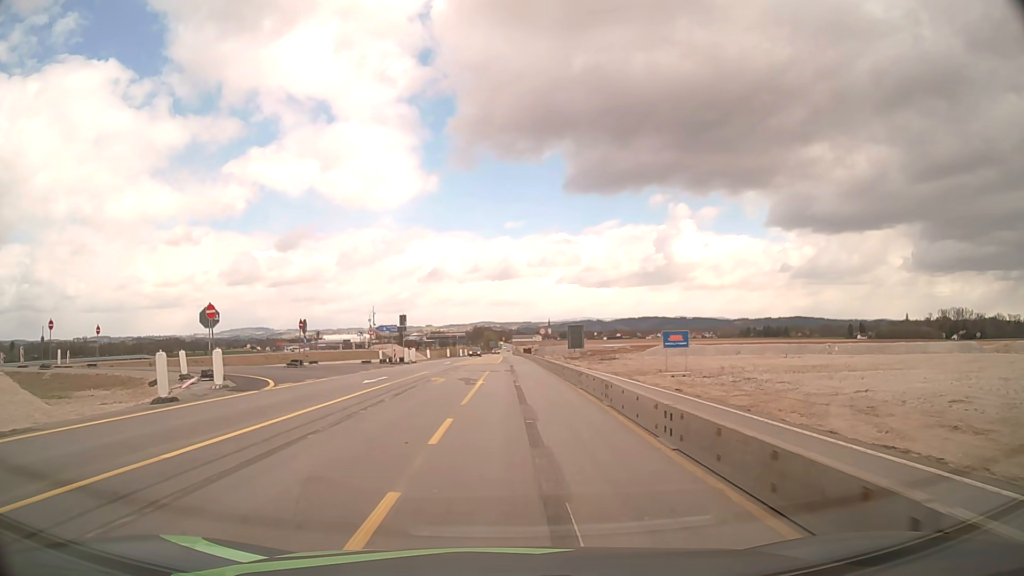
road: motorway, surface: asphalt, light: Day
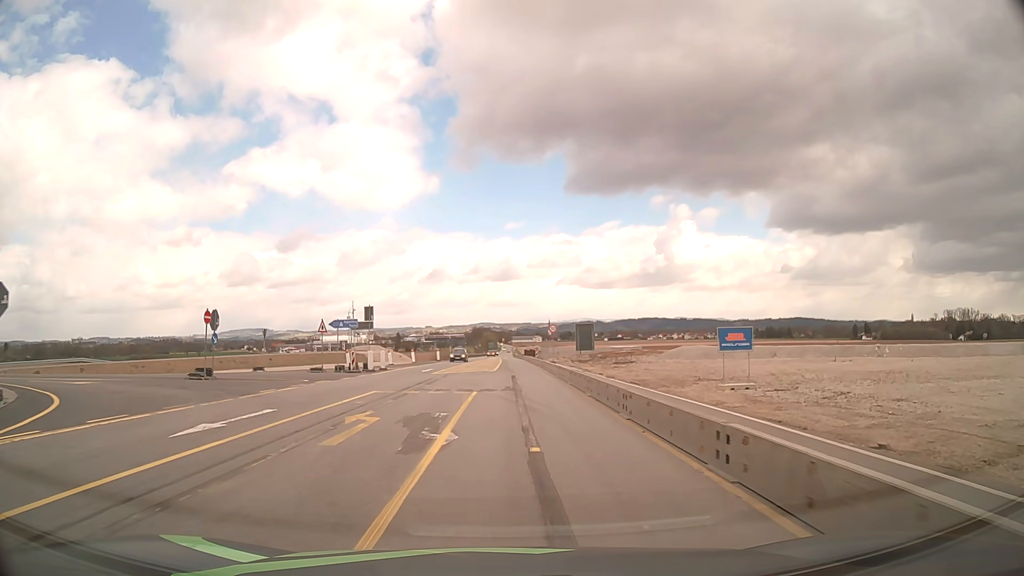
(0.0, +14.1) m; 0°
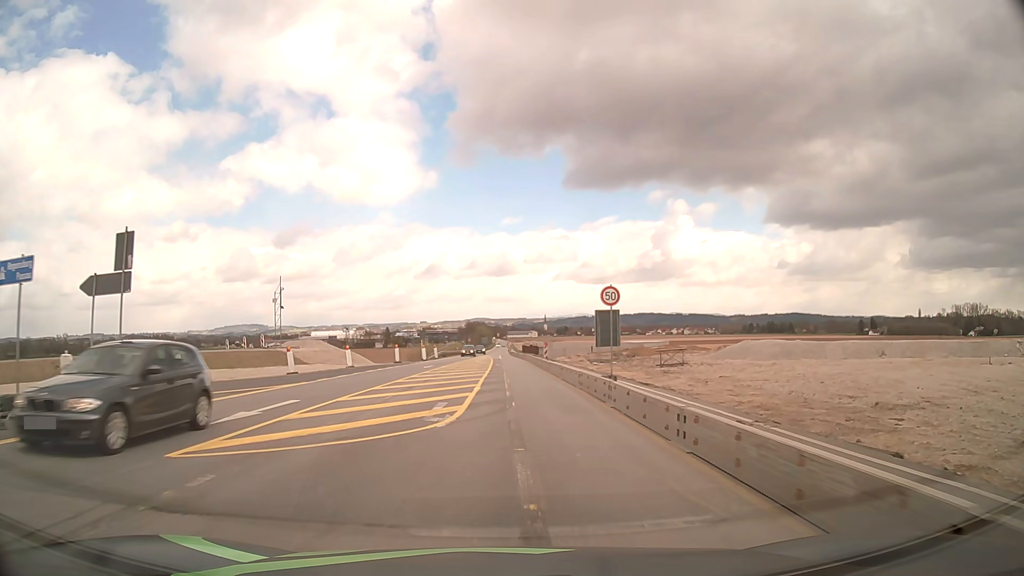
(+0.1, +28.3) m; 0°
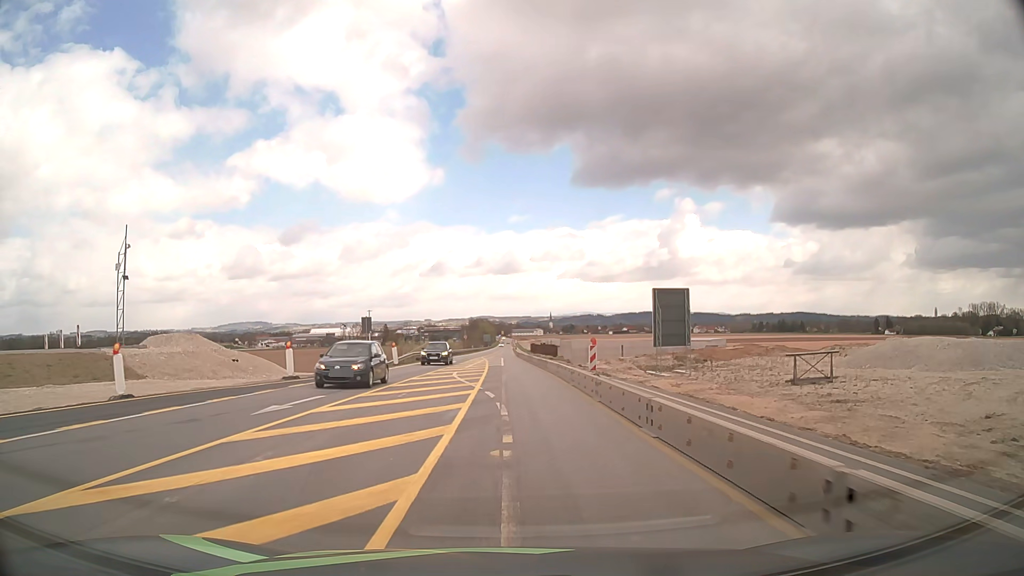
(-0.1, +28.6) m; -1°
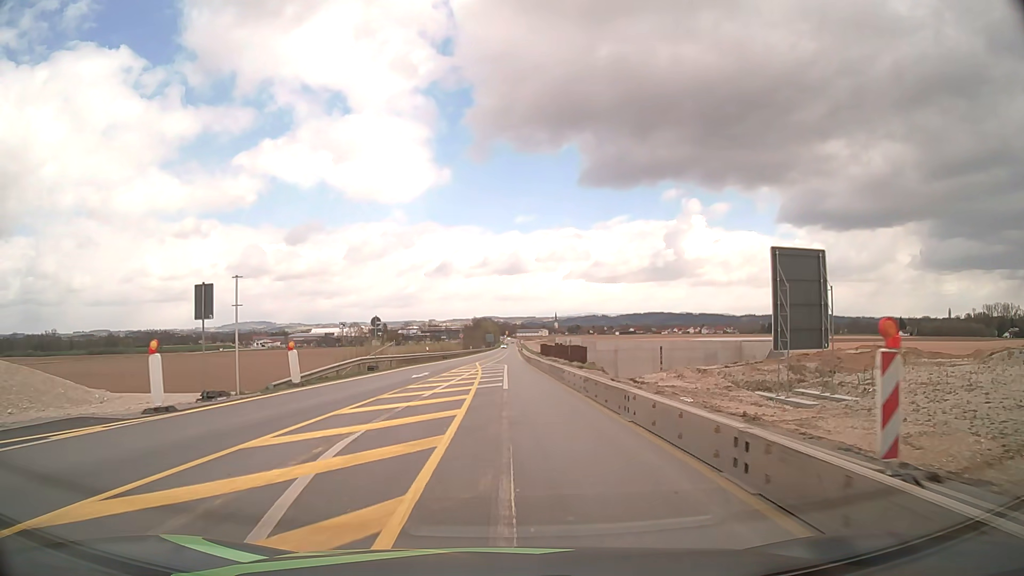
(0.0, +21.8) m; 0°
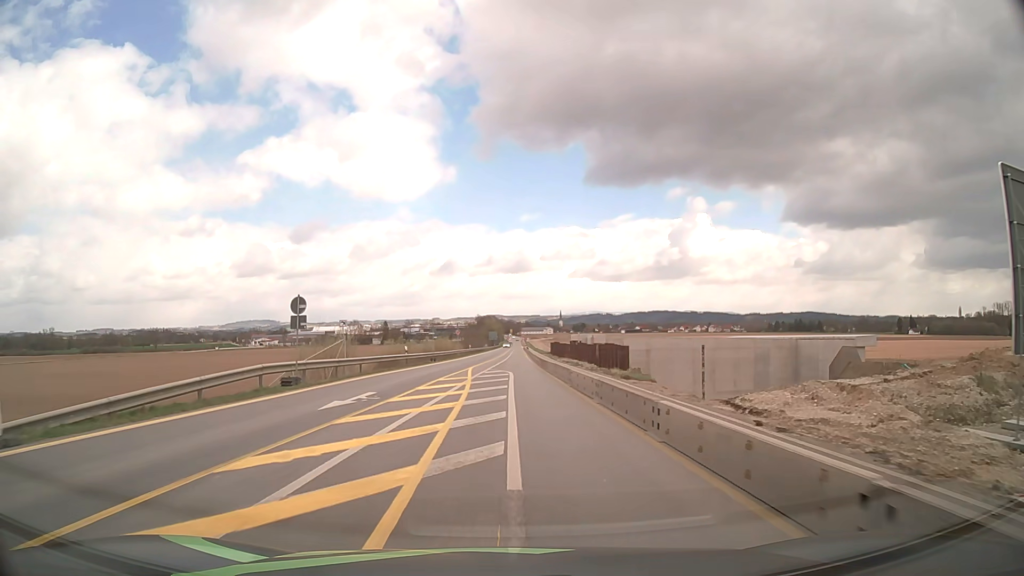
(0.0, +14.7) m; 0°
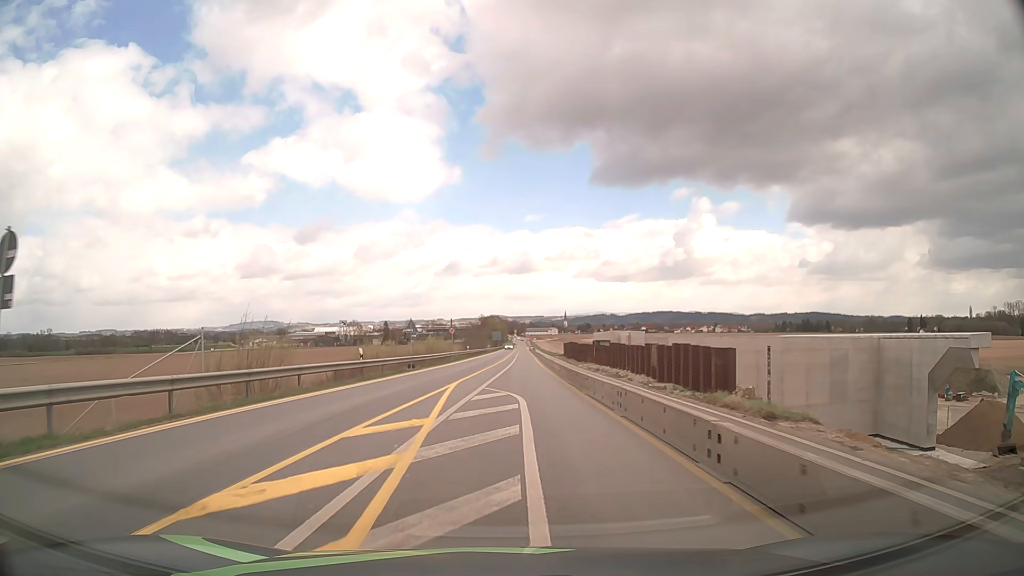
(-0.1, +14.8) m; 0°
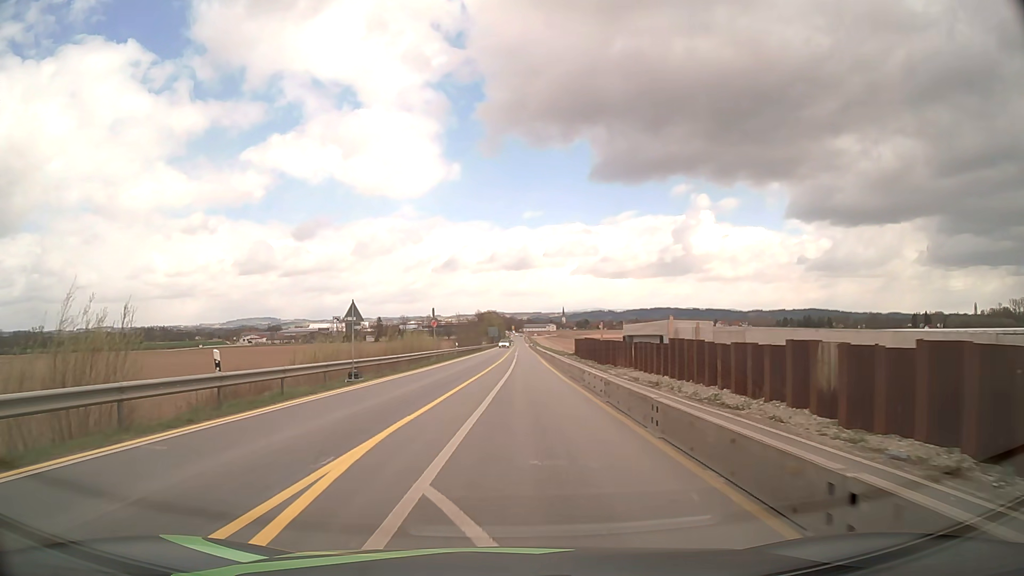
(0.0, +14.8) m; 0°
(0, +10) (0, +20) (0, +30) (+1, +40) (+1, +50) (+1, +60) (+1, +70) (+2, +80) (+2, +90) (+2, +100) m
